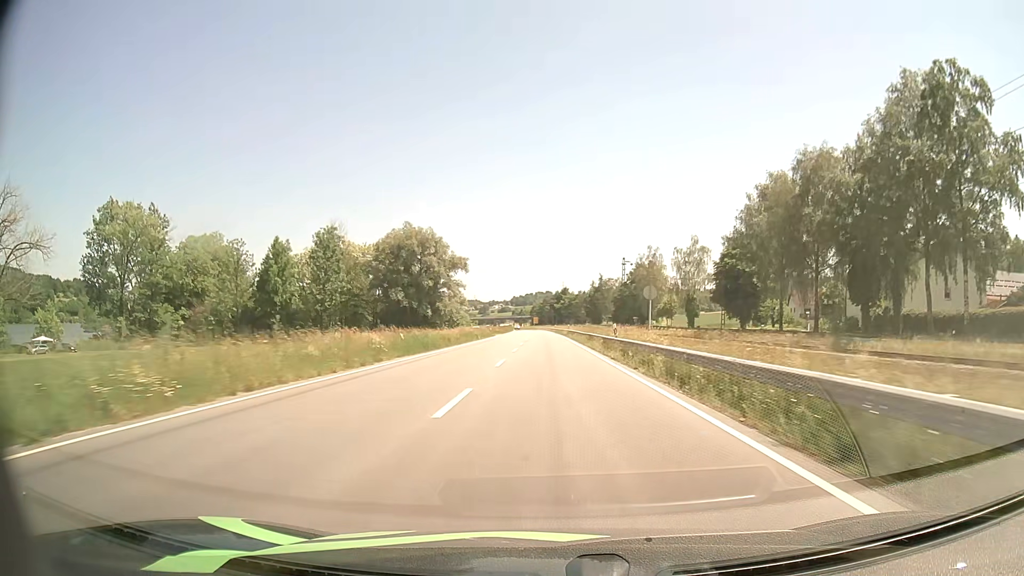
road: primary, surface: asphalt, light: Day
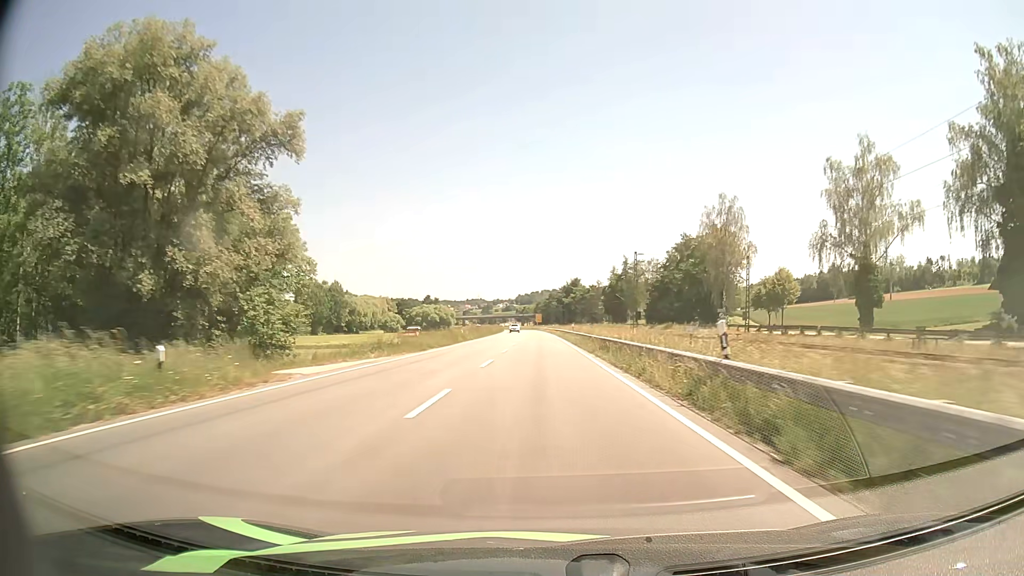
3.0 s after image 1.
(-0.1, +72.6) m; 0°
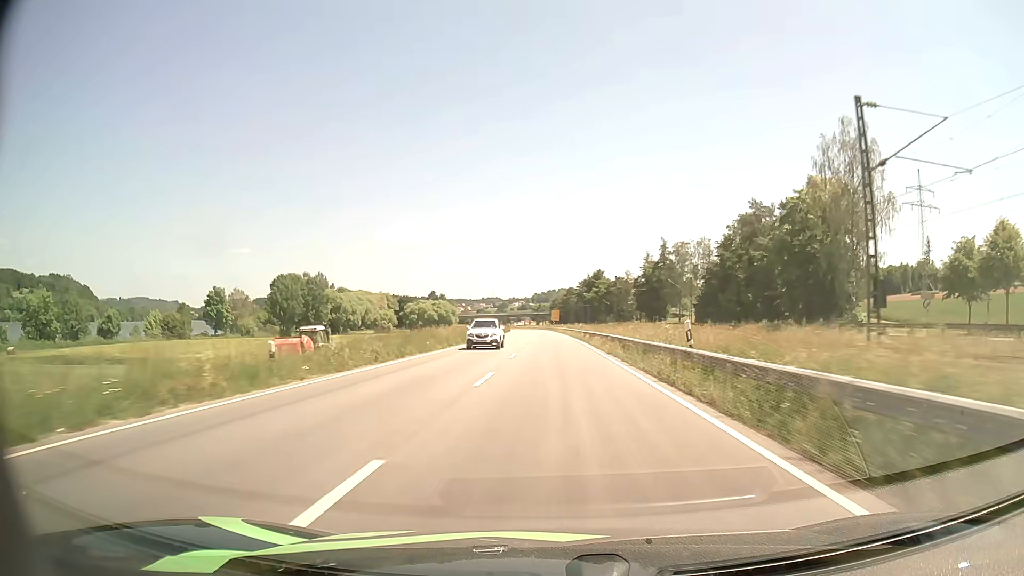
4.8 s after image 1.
(-0.7, +43.5) m; -2°
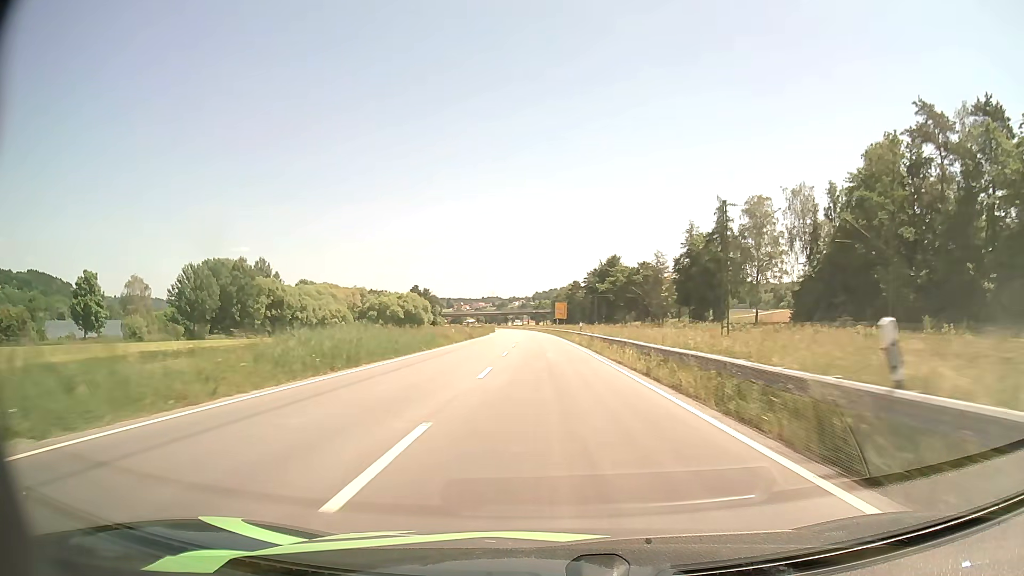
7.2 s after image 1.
(0.0, +58.0) m; 0°
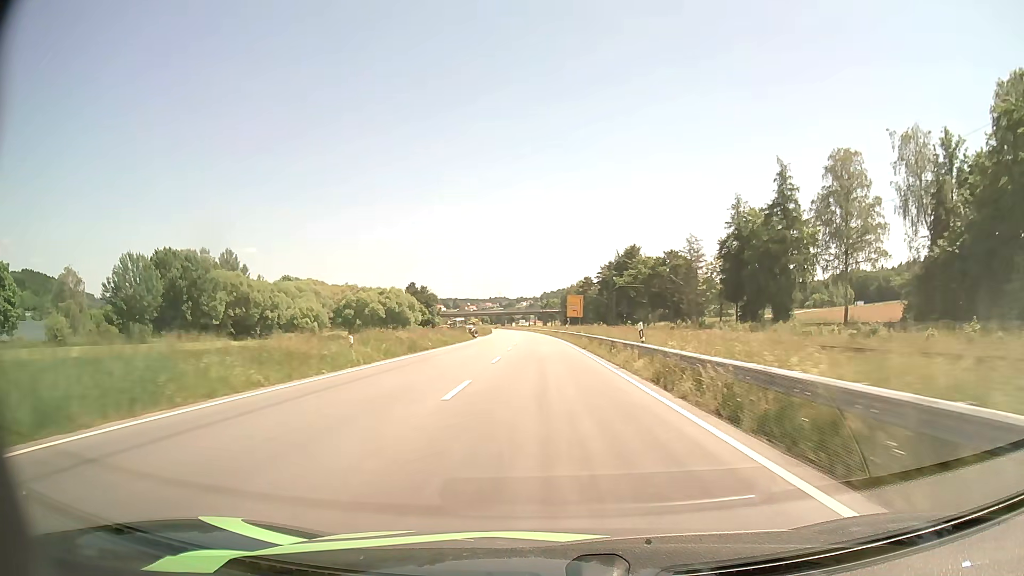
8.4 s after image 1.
(-0.2, +29.0) m; -1°
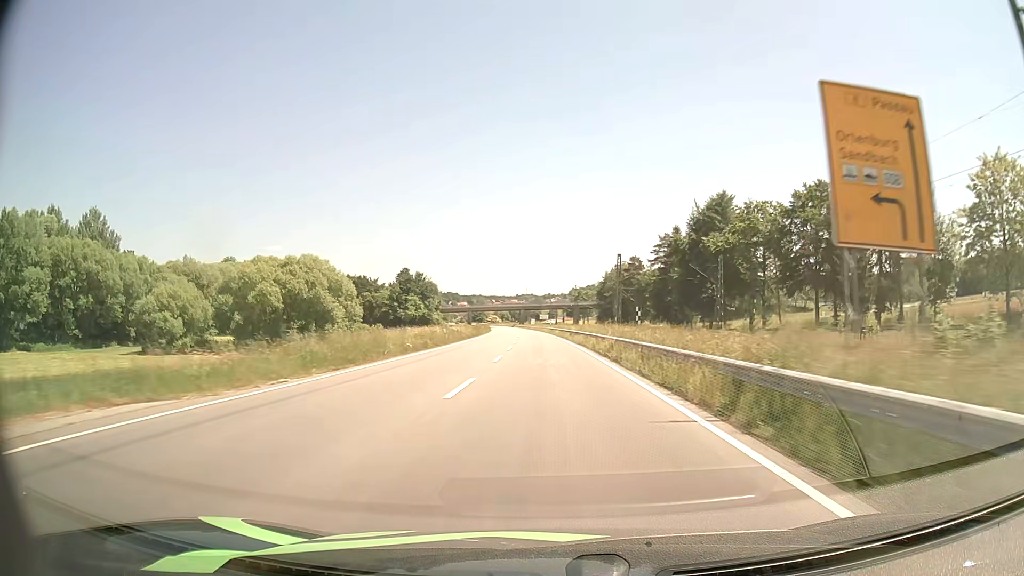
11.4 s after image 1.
(-1.3, +72.5) m; -2°
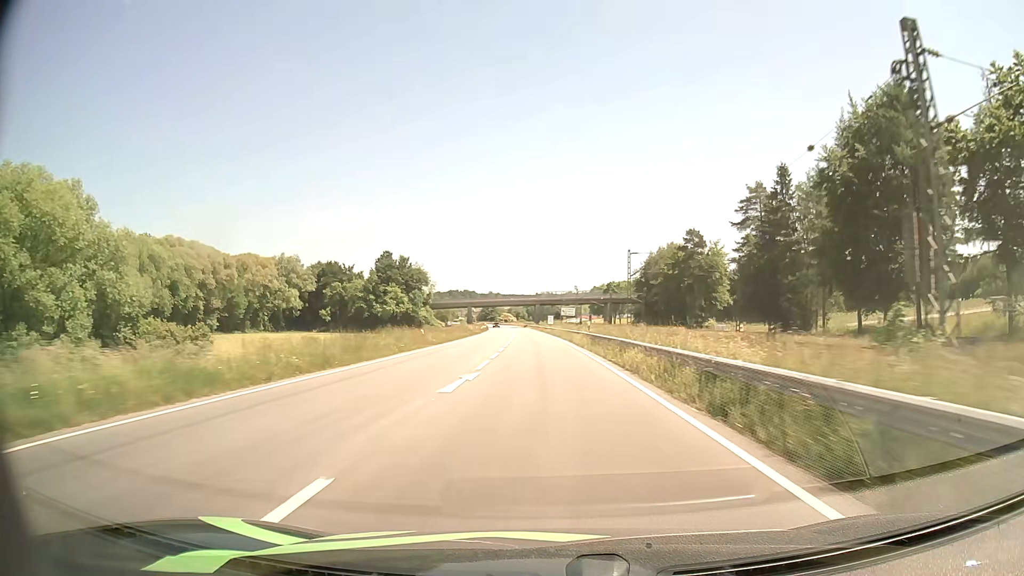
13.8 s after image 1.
(-0.8, +57.2) m; -2°
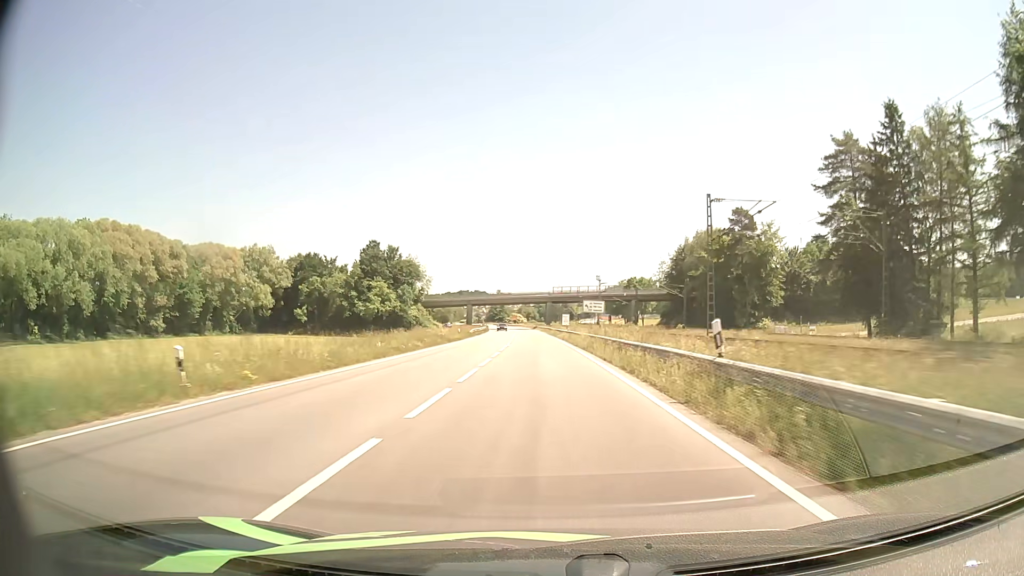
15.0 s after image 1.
(-0.2, +28.1) m; -1°
(0, +10) (0, +20) (0, +30) (-1, +40) (-1, +50) (-1, +60) (-2, +70) (-2, +80) (-2, +90) (-3, +100) m
